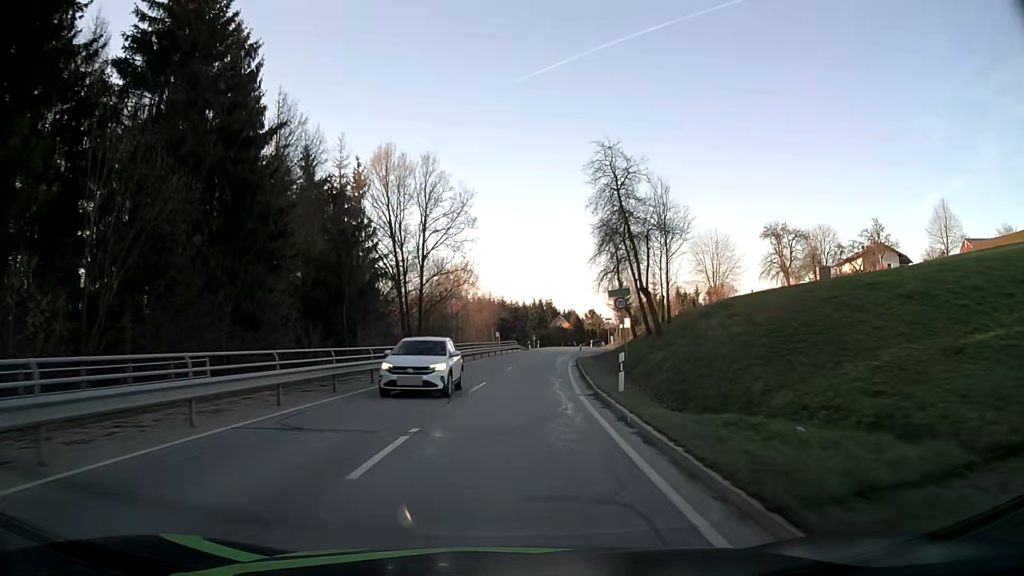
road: secondary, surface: asphalt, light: Day
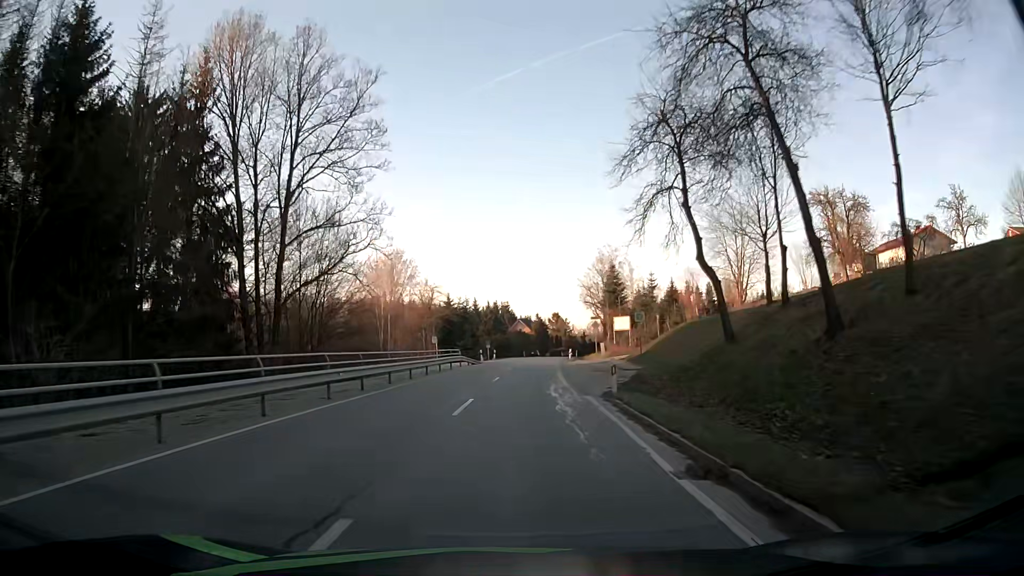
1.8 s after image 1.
(+1.1, +29.4) m; +4°
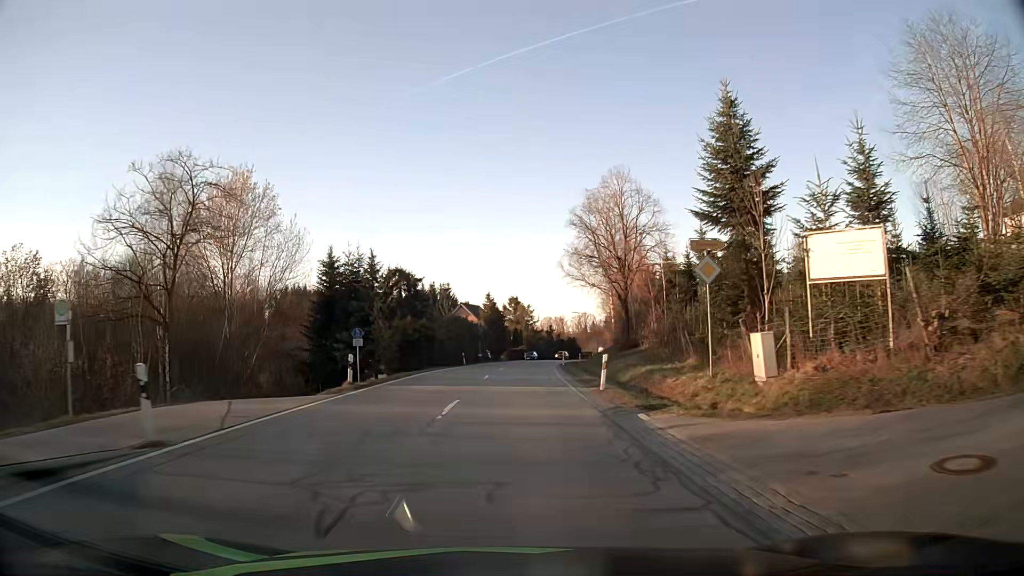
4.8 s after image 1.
(+2.2, +48.8) m; +5°
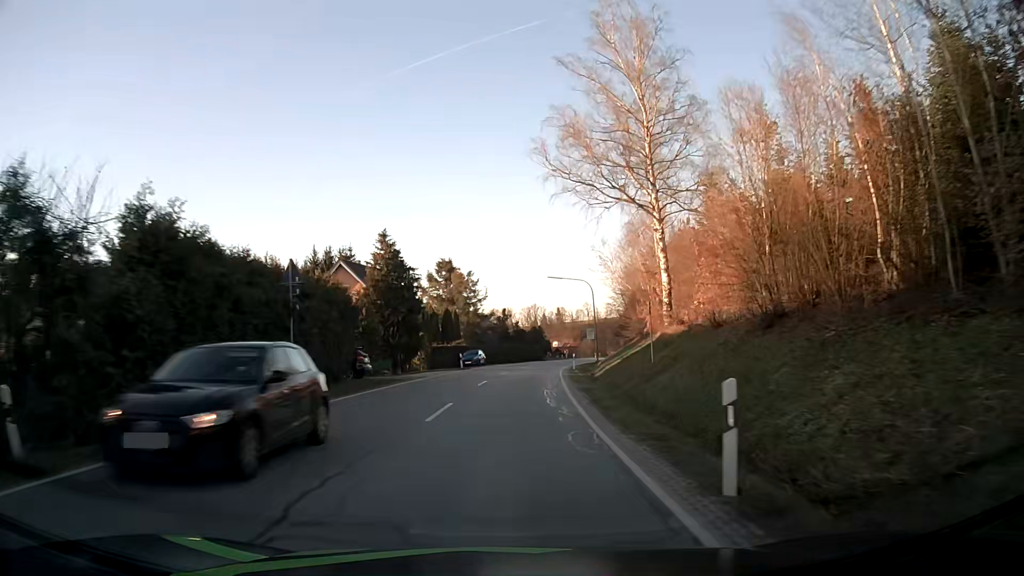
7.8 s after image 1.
(+1.9, +47.9) m; +5°
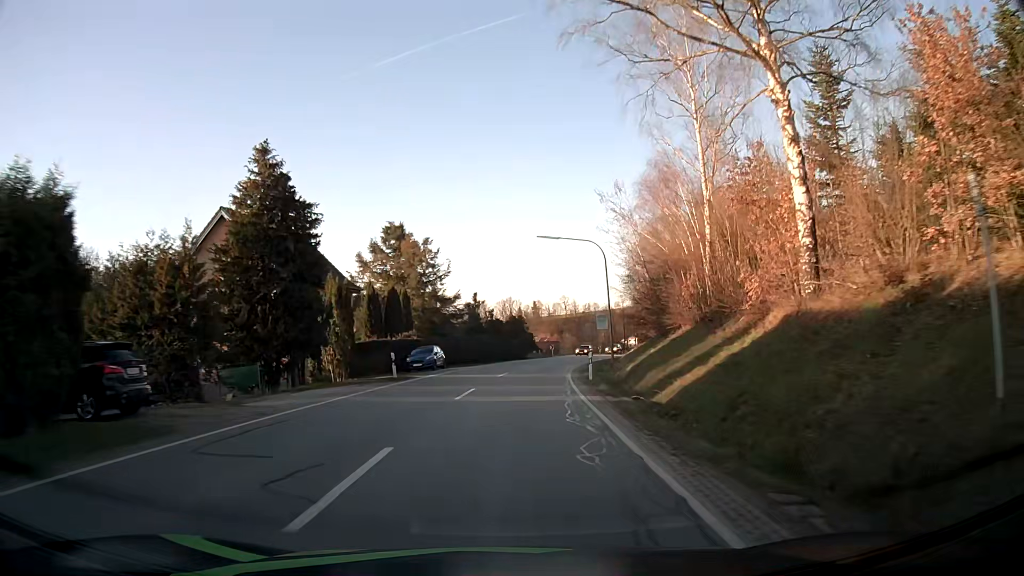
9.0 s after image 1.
(+0.3, +19.4) m; +2°
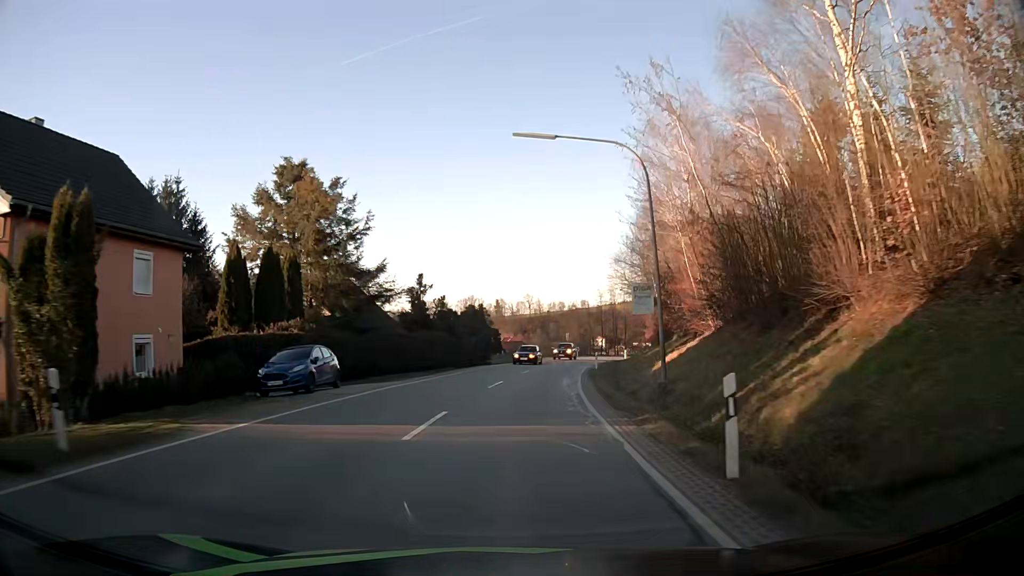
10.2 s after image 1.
(+0.5, +19.1) m; +4°
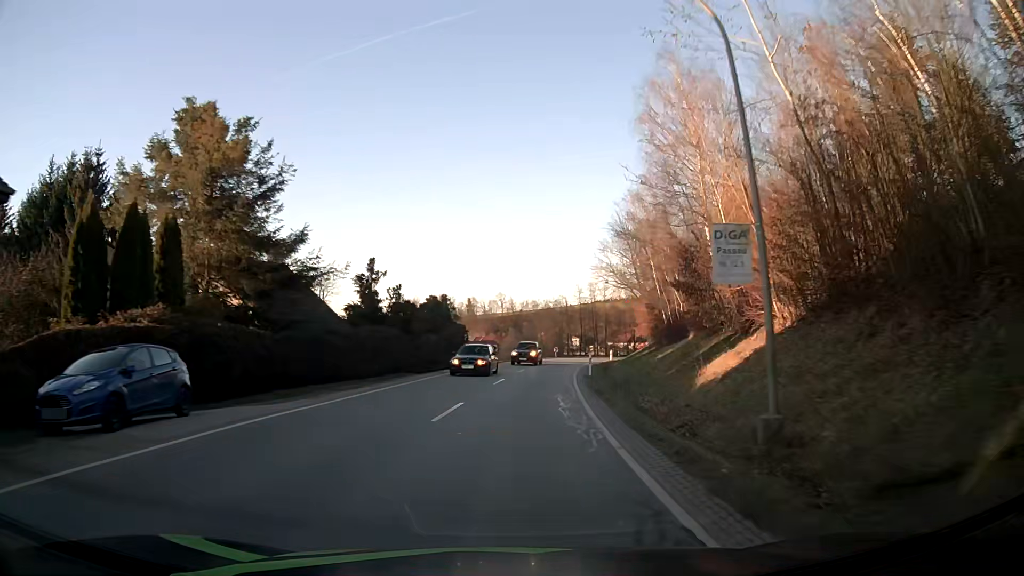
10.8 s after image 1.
(+0.1, +9.5) m; +2°
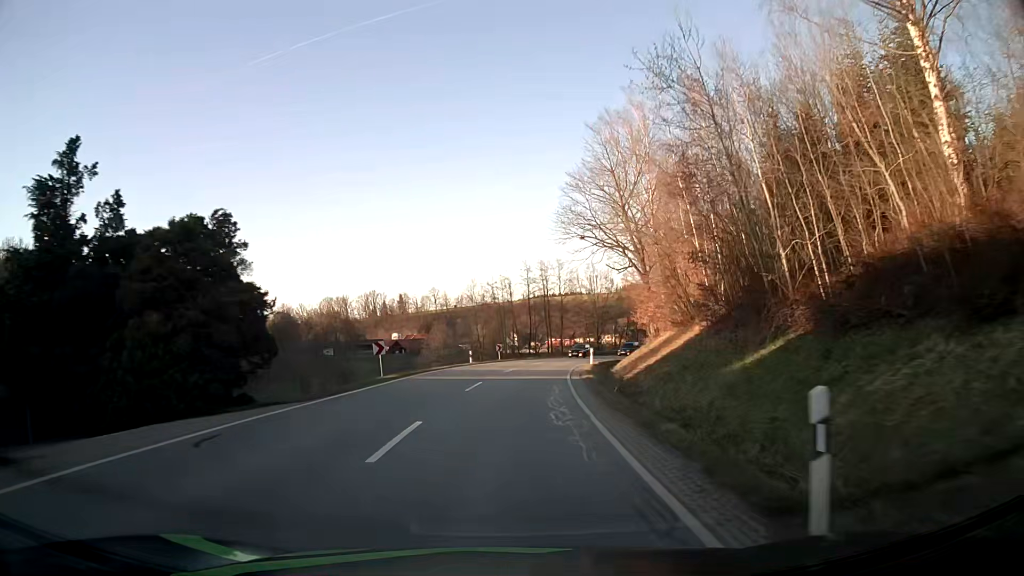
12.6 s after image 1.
(+1.5, +28.3) m; +6°
(0, +10) (0, +20) (+1, +30) (+2, +40) (+4, +50) (+7, +59) (+10, +69) (+13, +78) (+18, +87) (+23, +96) m
